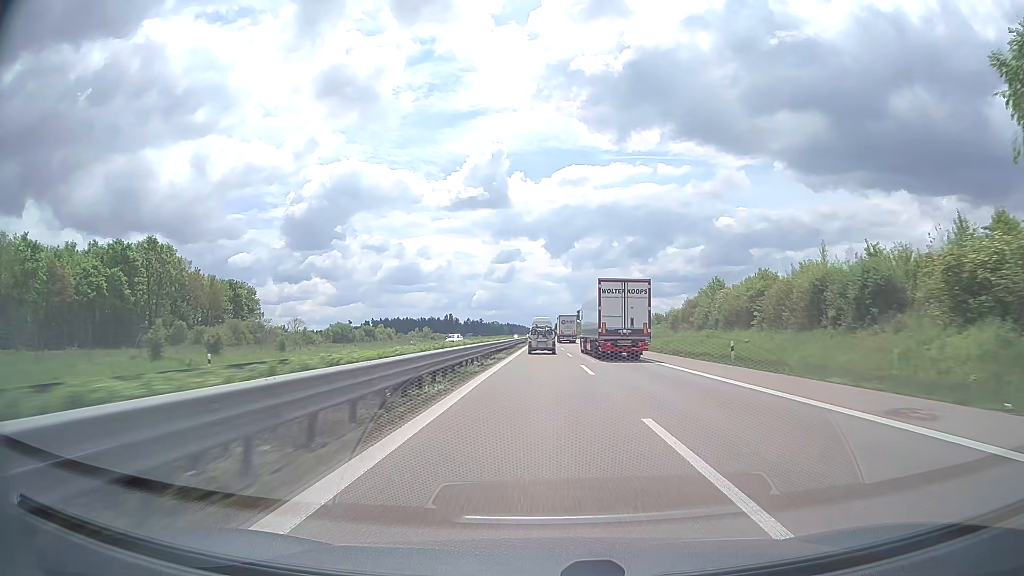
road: trunk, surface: asphalt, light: Day
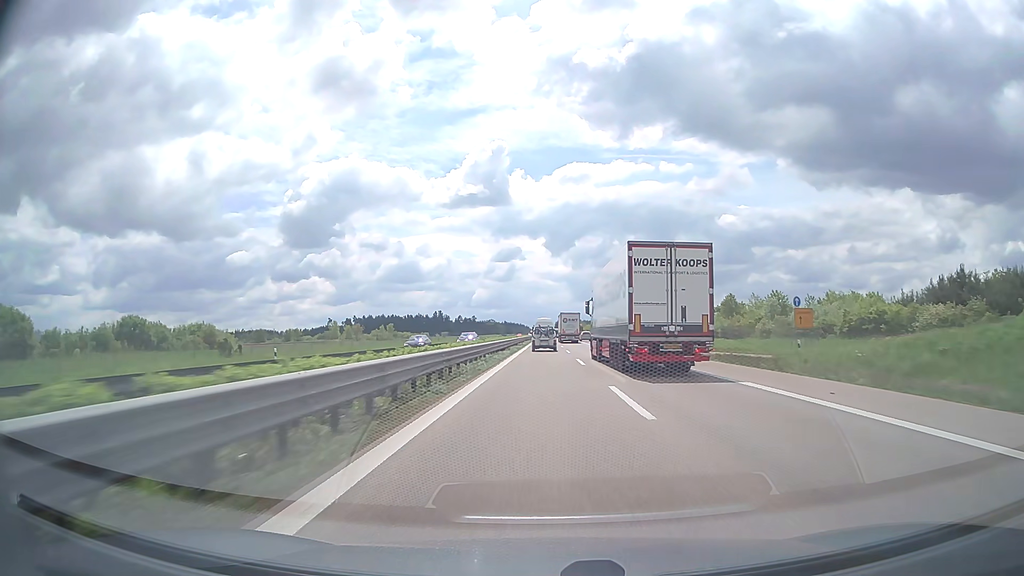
(-0.1, +83.2) m; 0°
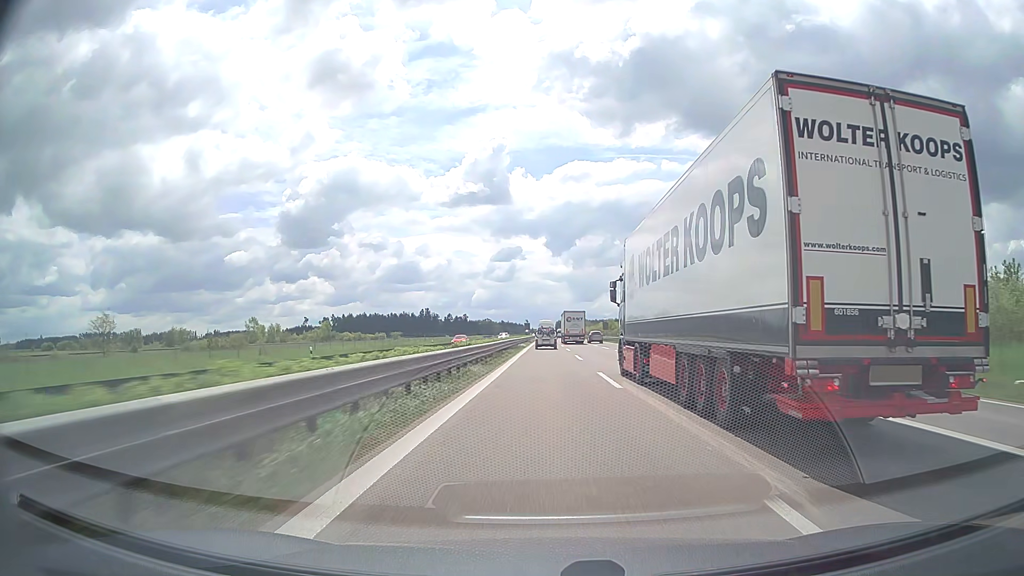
(0.0, +83.6) m; 0°
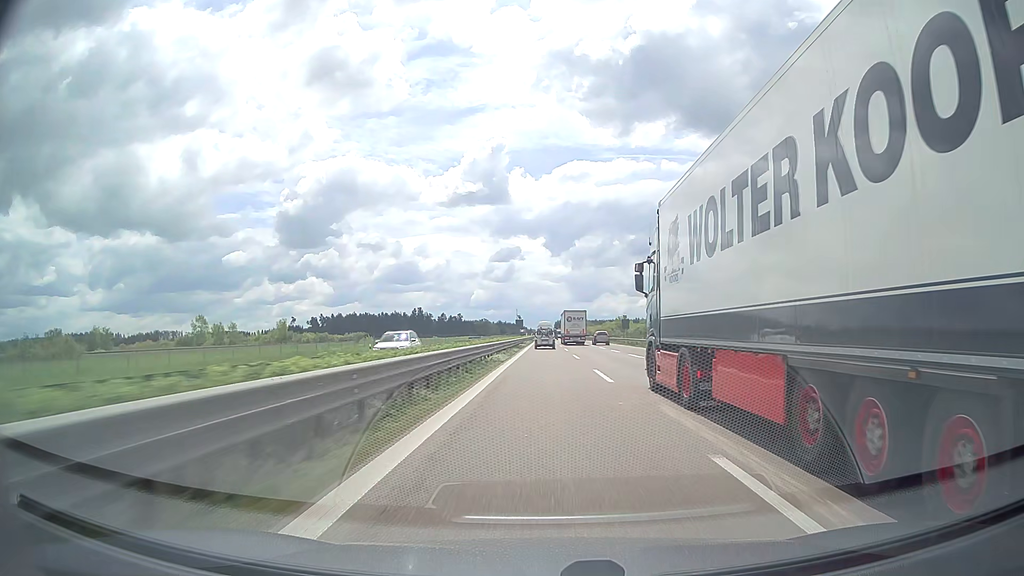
(0.0, +33.8) m; 0°
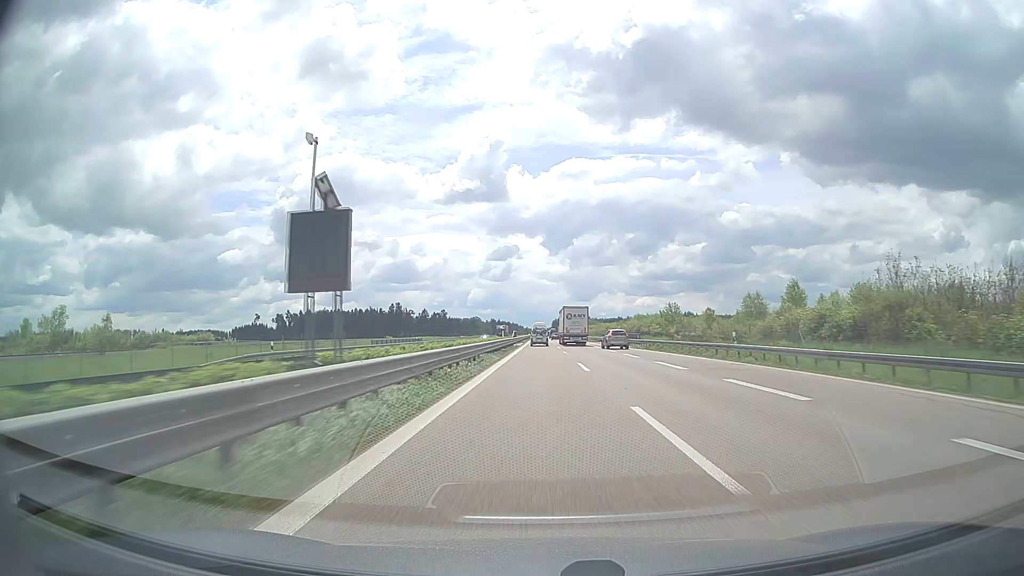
(+0.1, +84.5) m; 0°
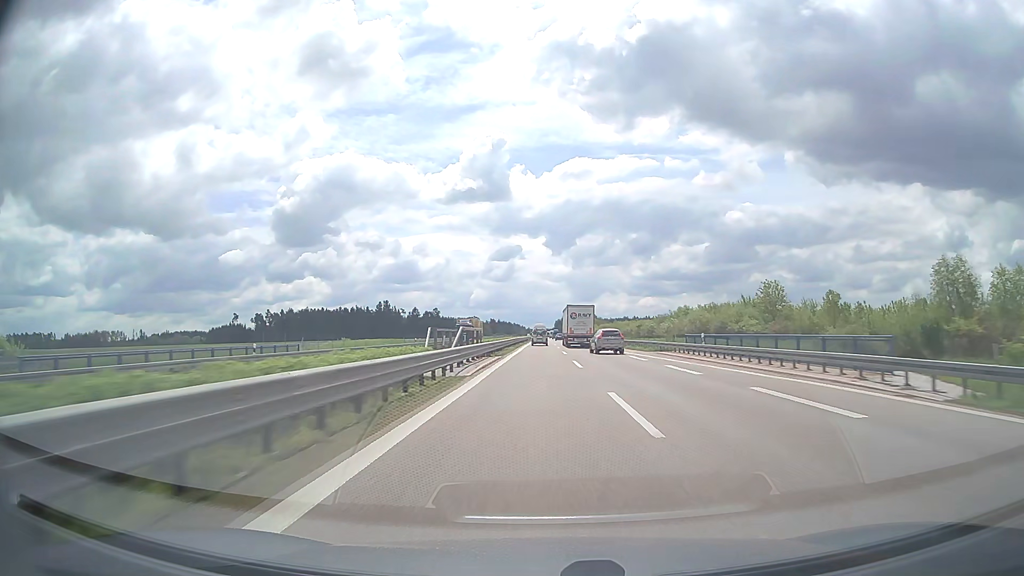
(0.0, +50.8) m; 0°
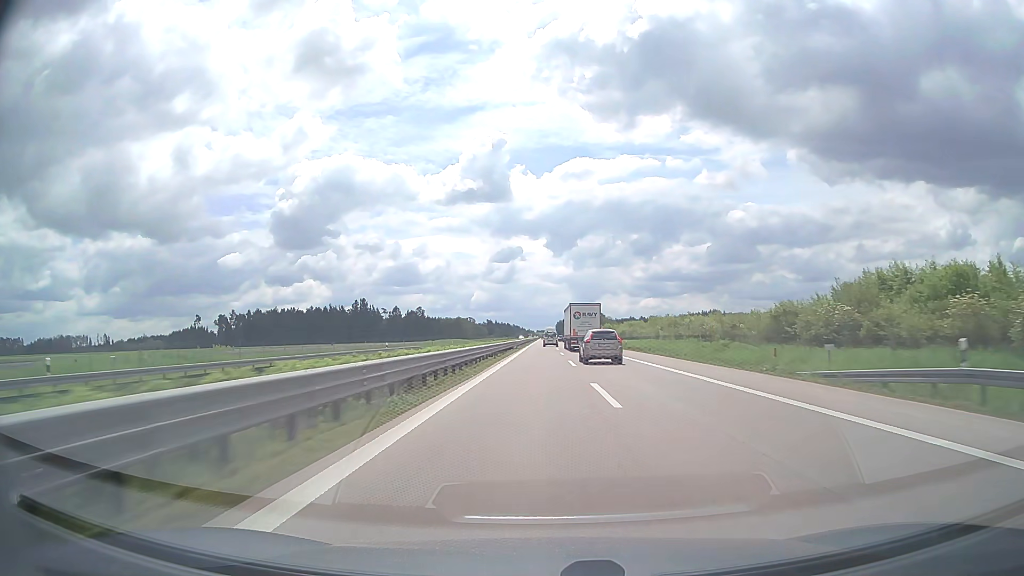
(-0.1, +67.9) m; 0°
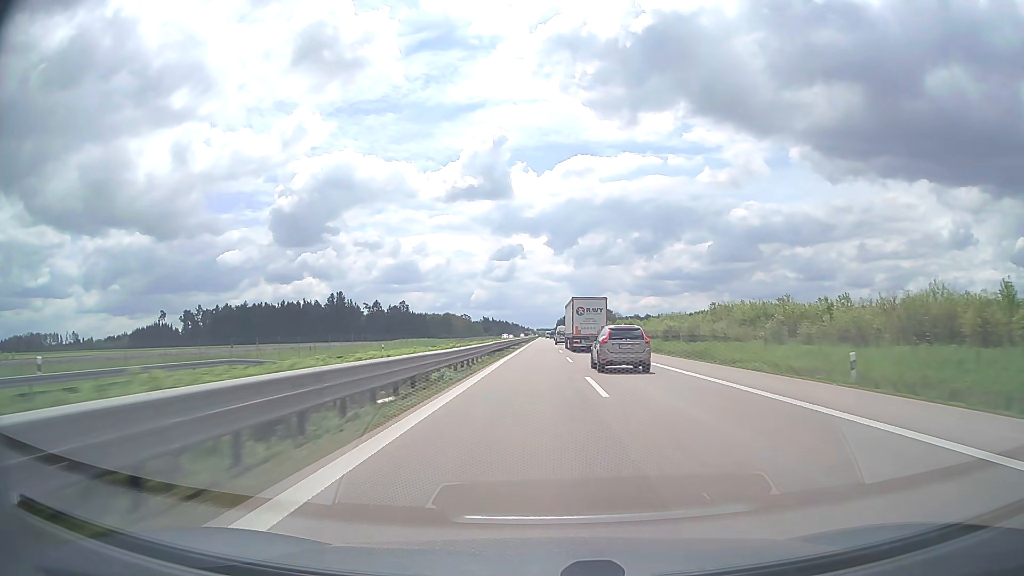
(0.0, +52.0) m; 0°
(0, +10) (0, +20) (0, +30) (0, +40) (0, +50) (0, +60) (0, +70) (0, +80) (0, +90) (0, +100) m
